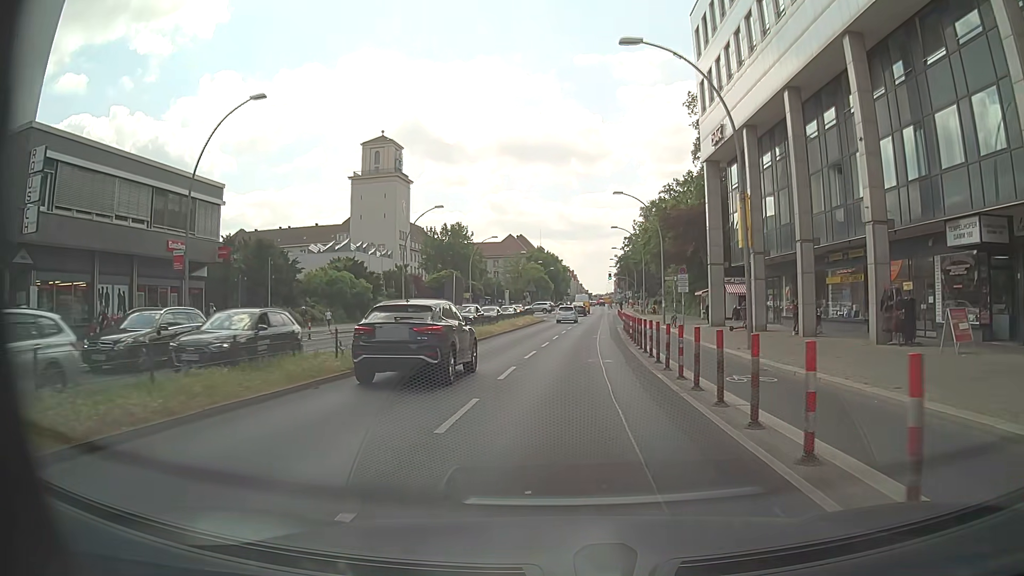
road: primary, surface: asphalt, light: Day
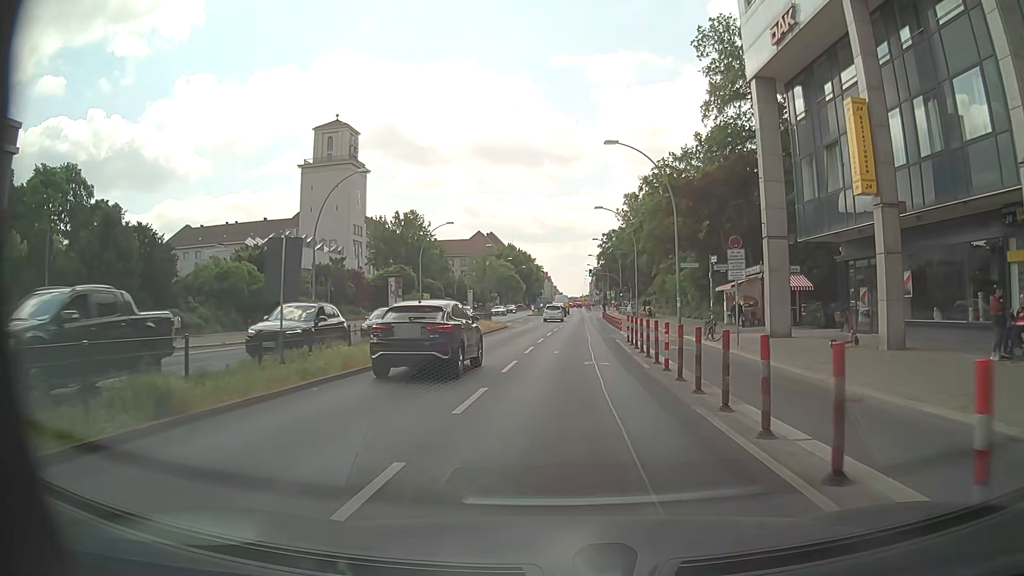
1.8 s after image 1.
(+0.4, +16.6) m; +2°
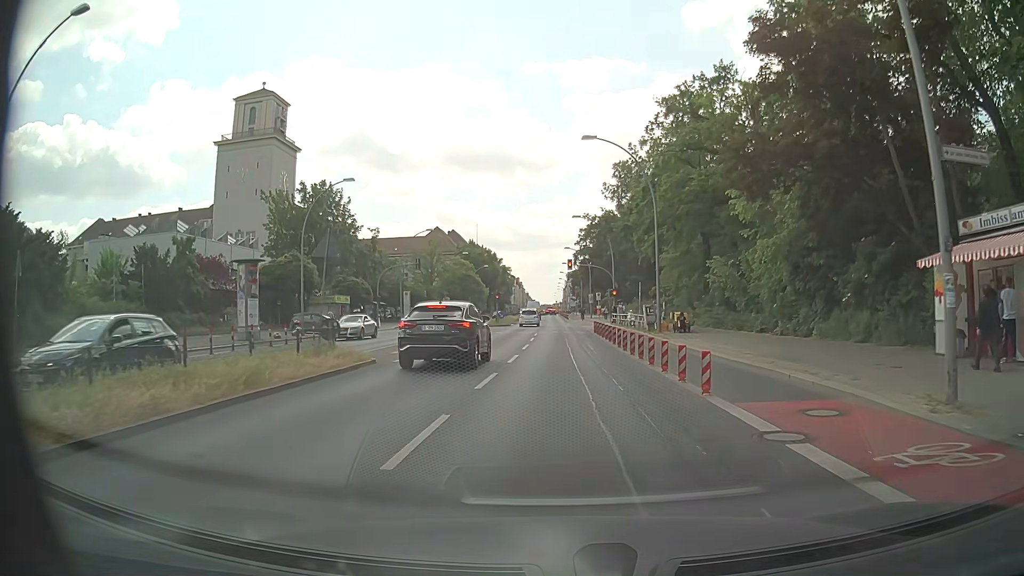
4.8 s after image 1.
(+0.5, +27.2) m; +3°
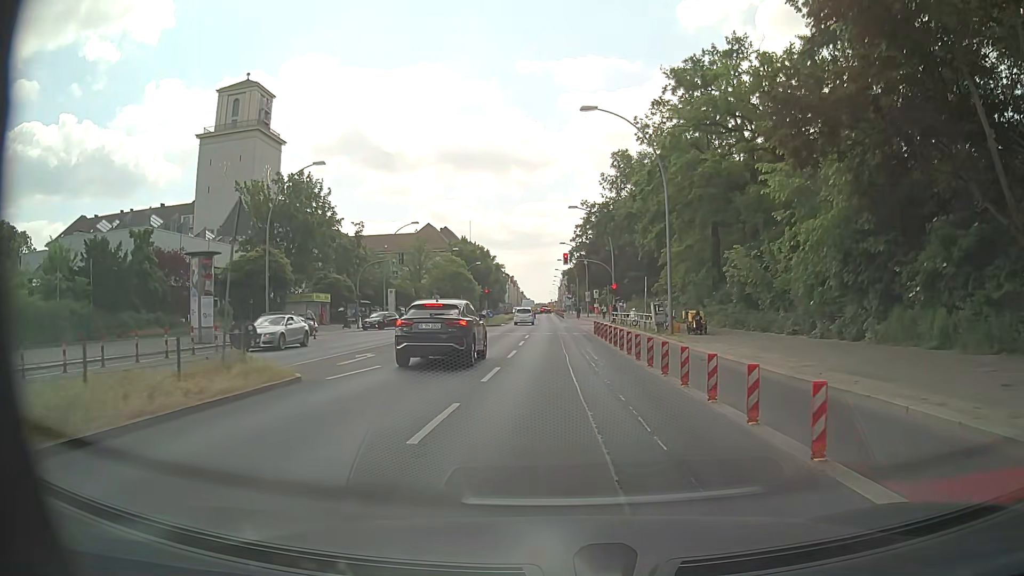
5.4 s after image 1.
(0.0, +5.0) m; 0°
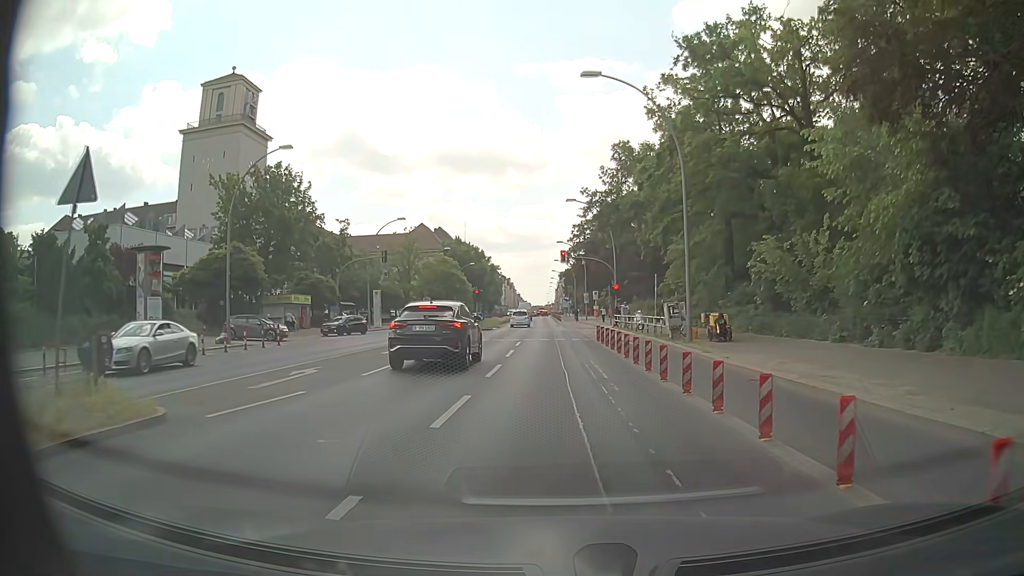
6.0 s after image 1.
(0.0, +4.8) m; +1°
